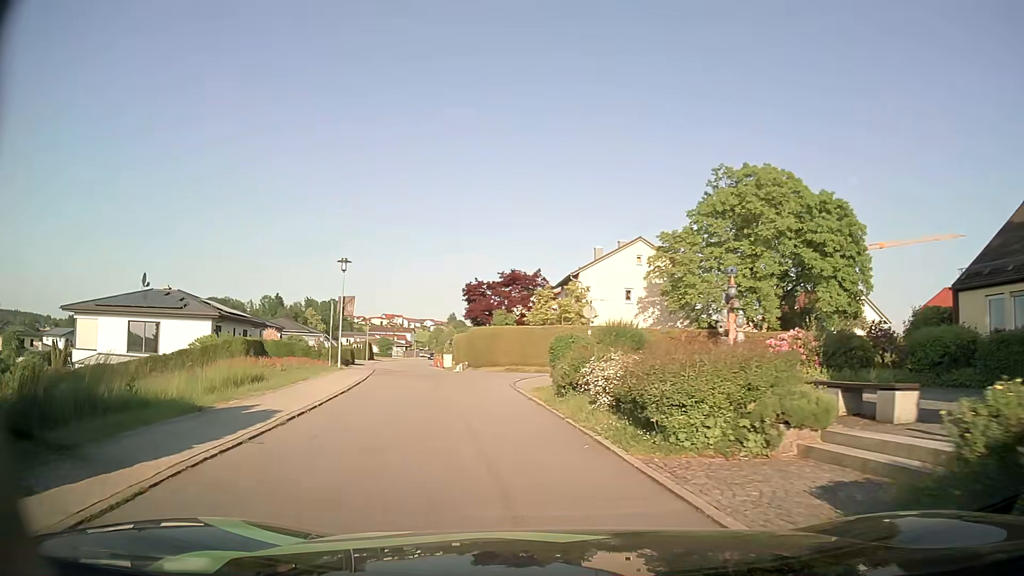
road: residential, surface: asphalt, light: Day
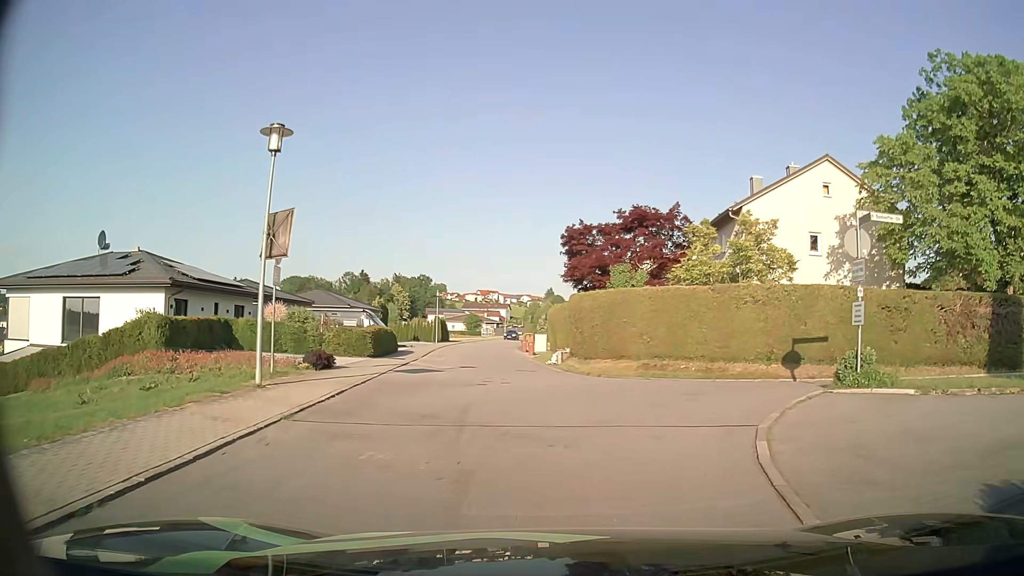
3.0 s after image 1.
(-1.9, +18.1) m; -8°
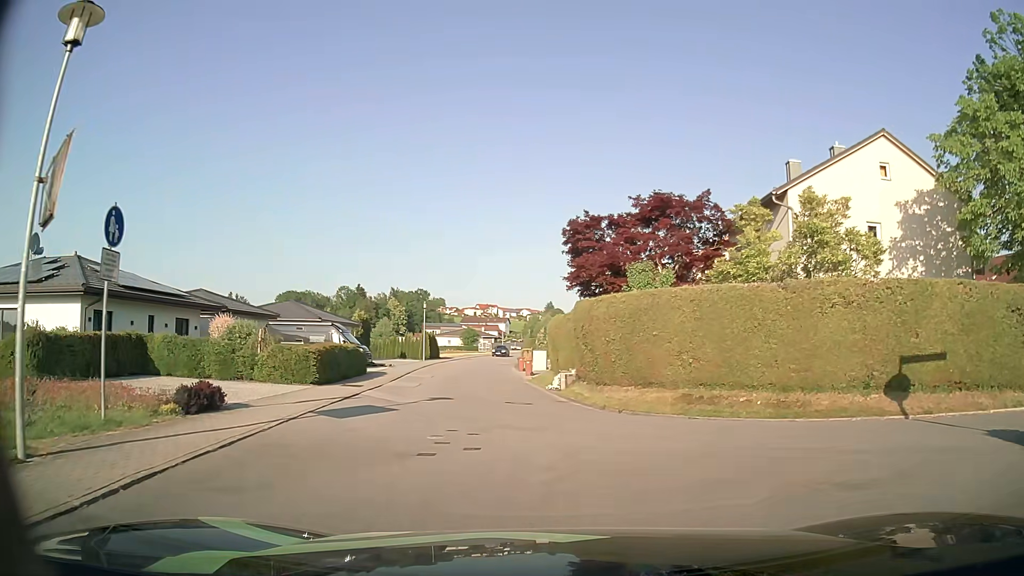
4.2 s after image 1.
(0.0, +6.7) m; 0°
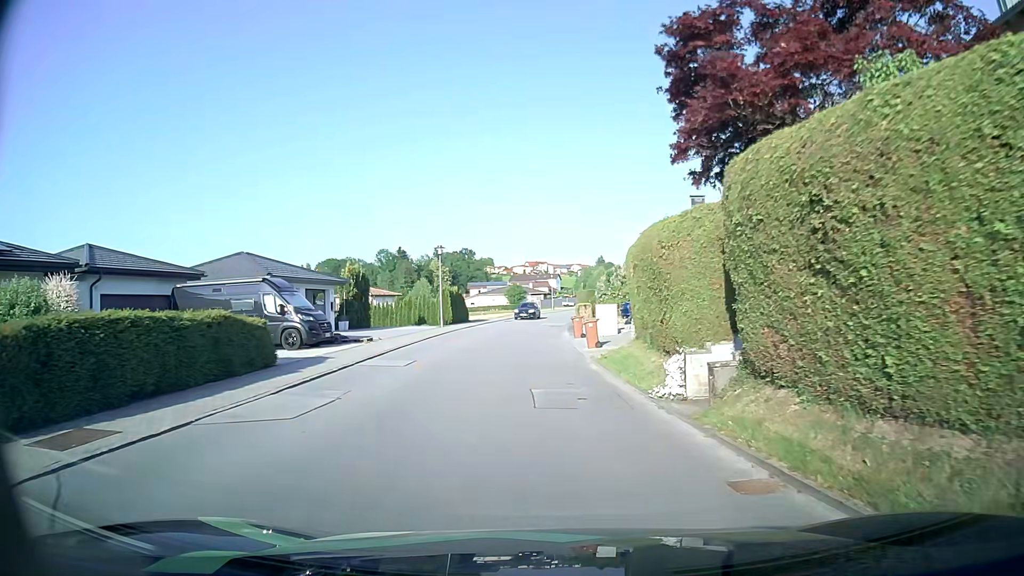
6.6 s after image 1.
(-0.4, +15.7) m; -3°
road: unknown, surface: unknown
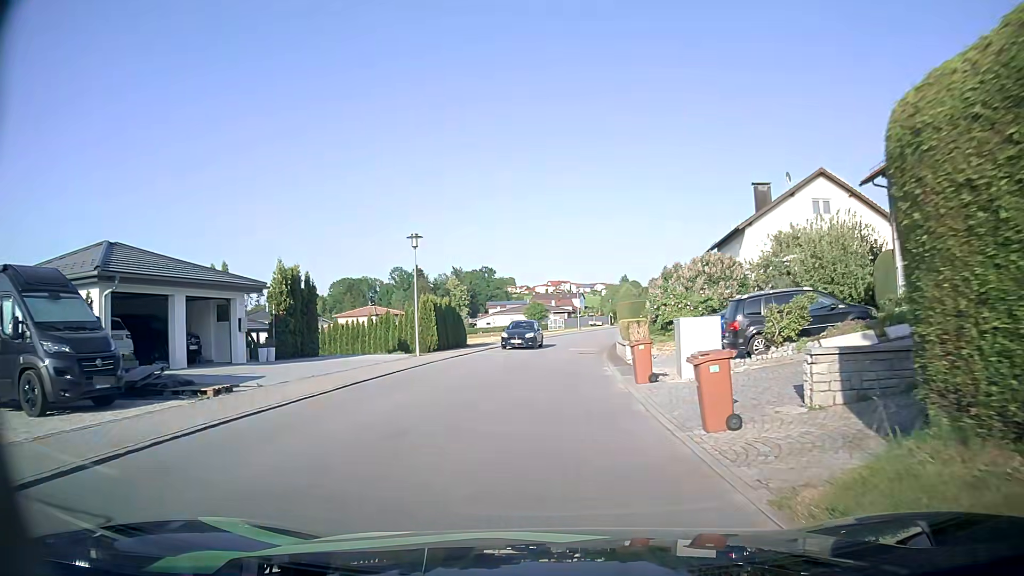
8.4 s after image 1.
(-0.5, +14.0) m; -3°
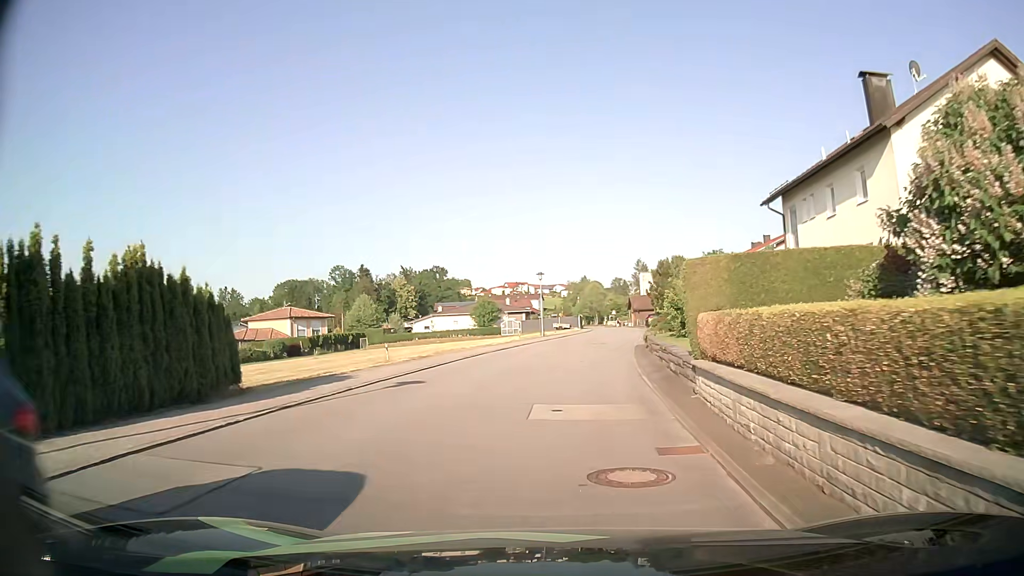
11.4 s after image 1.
(+0.5, +24.4) m; +3°
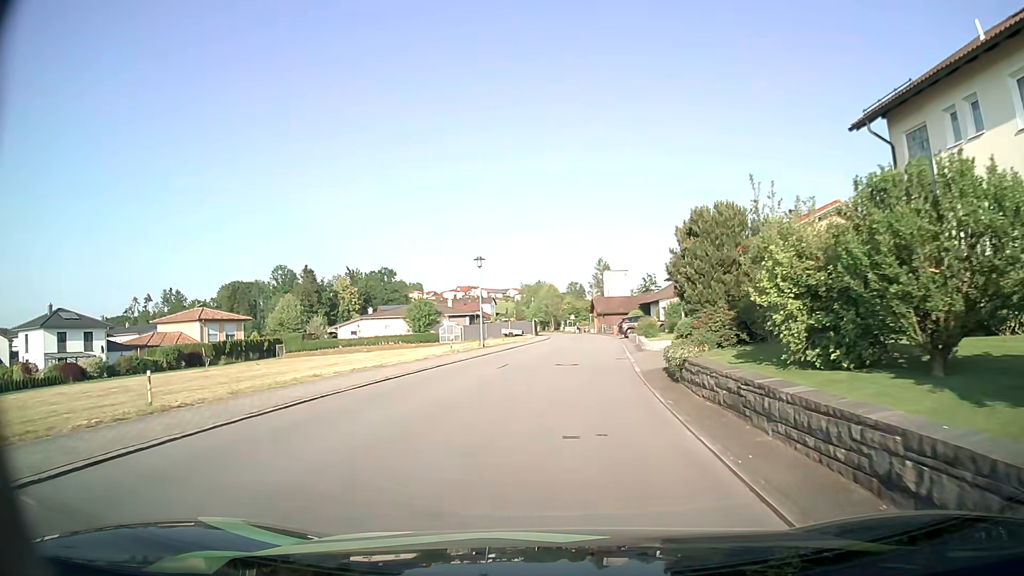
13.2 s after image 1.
(+0.6, +15.3) m; +4°
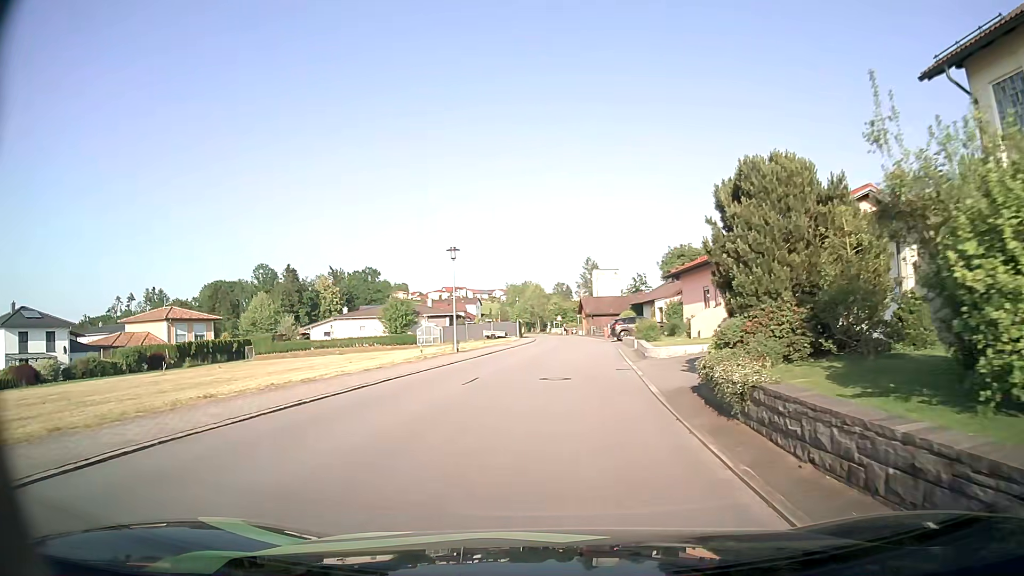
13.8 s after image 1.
(+0.1, +5.1) m; +1°
(0, +10) (+1, +20) (+1, +30) (+2, +40) (+2, +50) (+2, +60) (+2, +70) (+2, +80) (+1, +90) (+1, +100) m
